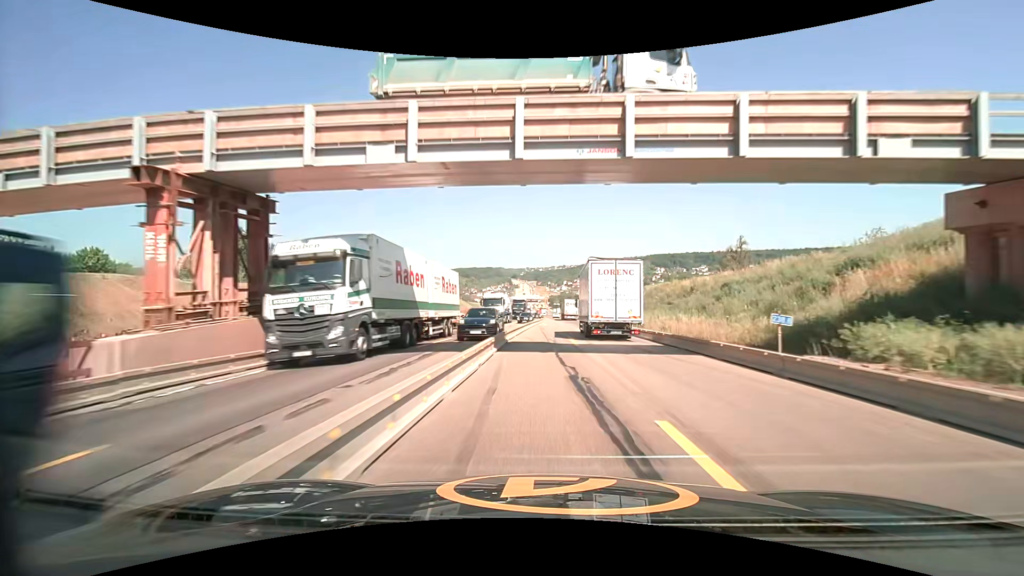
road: motorway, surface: asphalt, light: Day
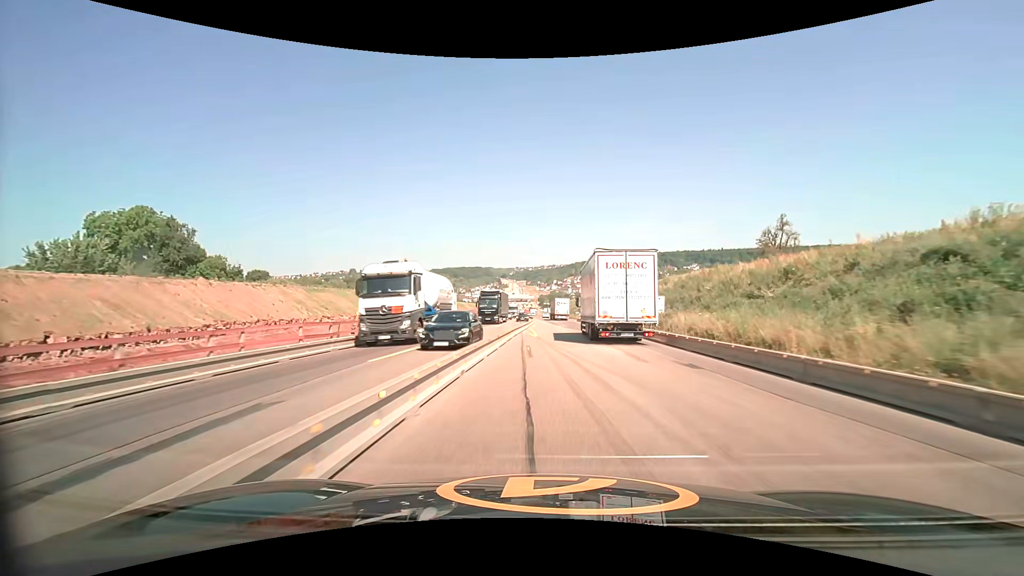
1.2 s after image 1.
(+0.1, +25.2) m; +1°
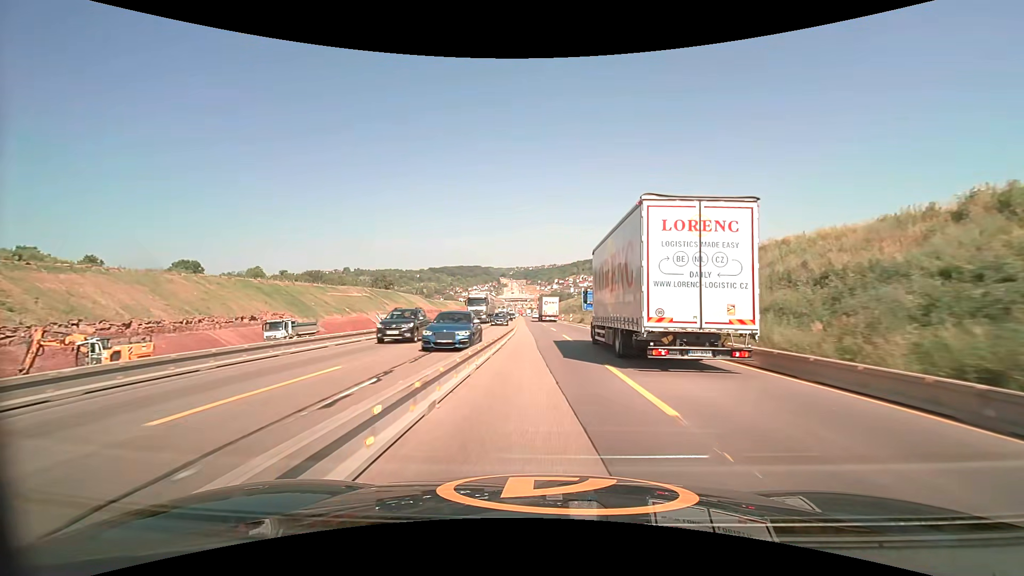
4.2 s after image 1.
(+0.8, +63.8) m; 0°
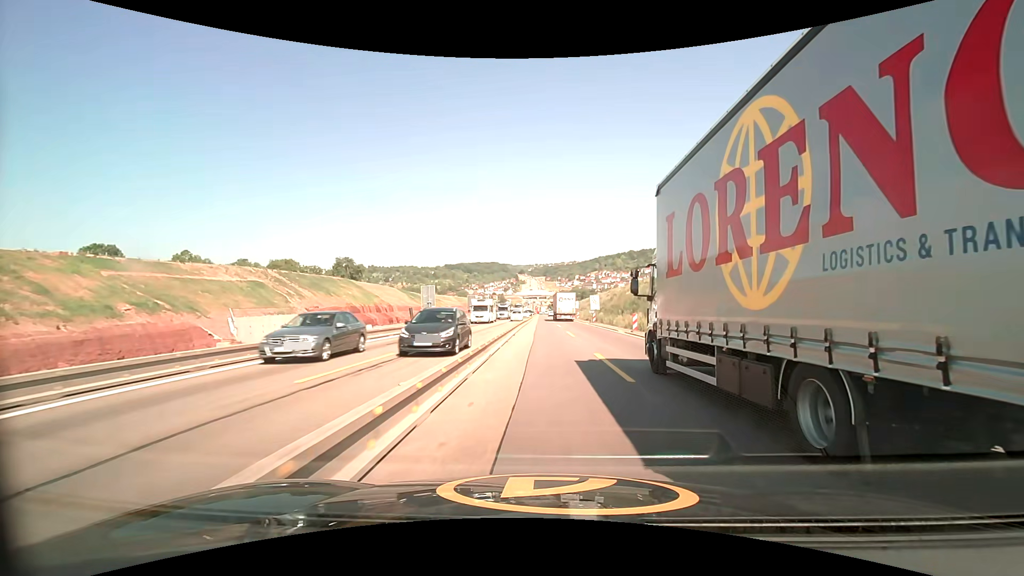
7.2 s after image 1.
(-1.6, +64.6) m; -2°
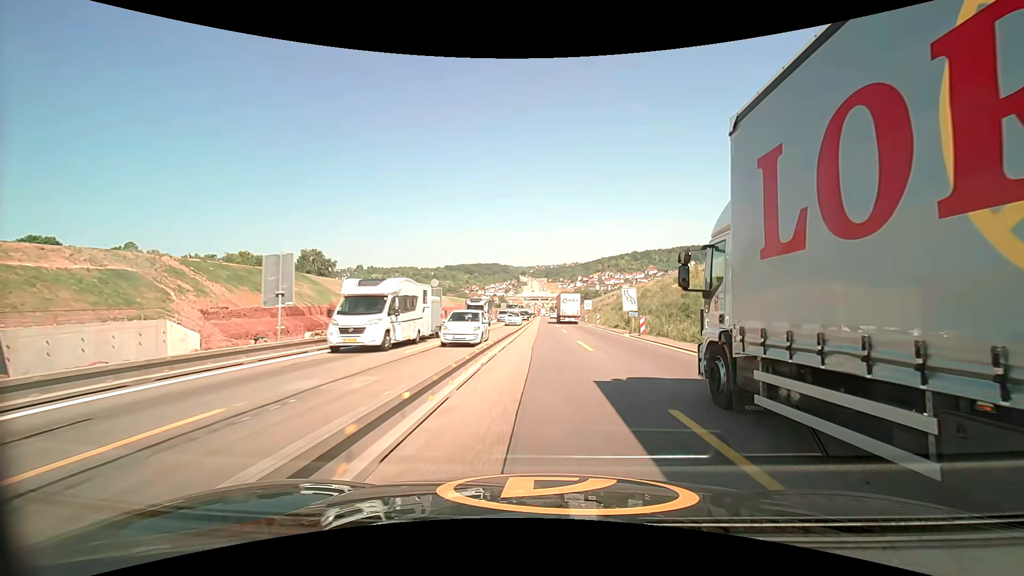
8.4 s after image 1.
(-0.1, +26.0) m; 0°
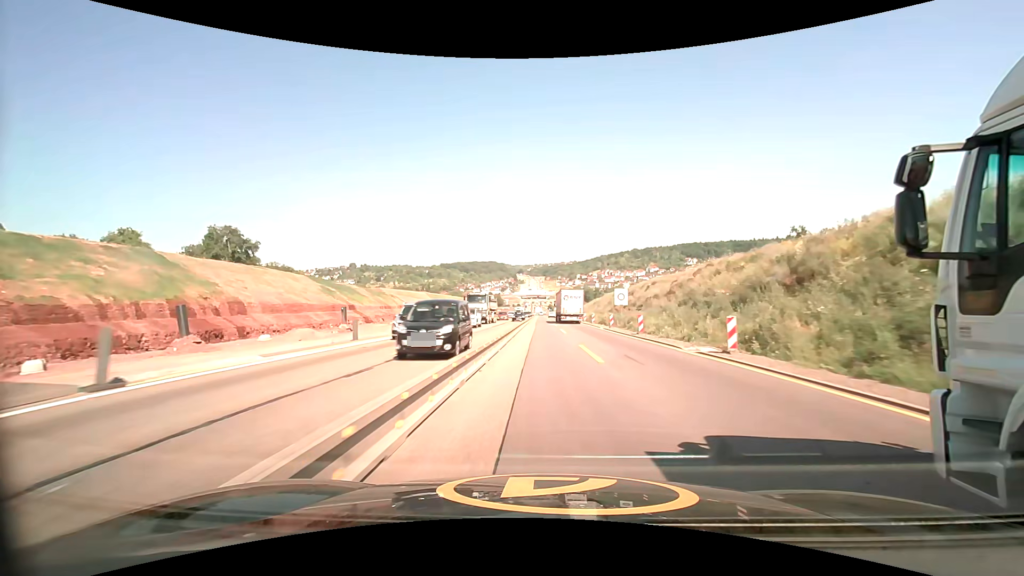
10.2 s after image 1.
(+0.1, +39.2) m; 0°
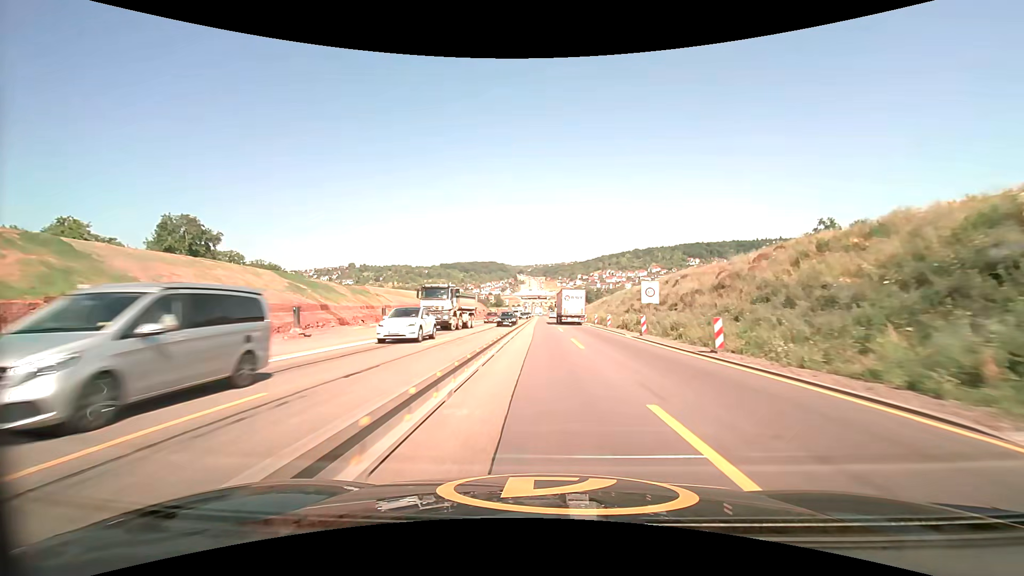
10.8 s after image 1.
(0.0, +13.1) m; 0°
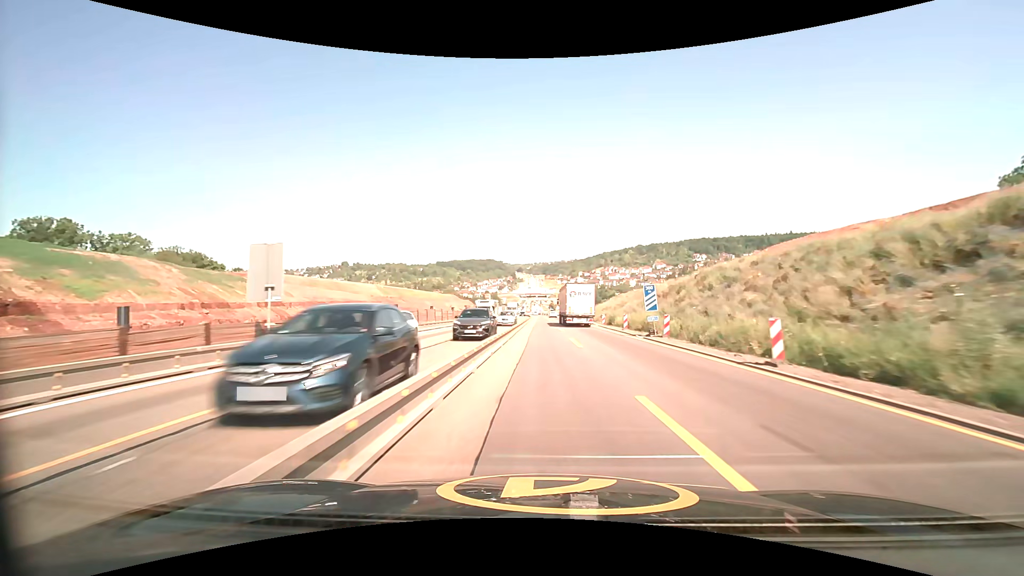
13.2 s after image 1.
(+0.1, +52.7) m; 0°
(0, +10) (0, +20) (0, +30) (0, +40) (0, +50) (0, +60) (0, +70) (0, +80) (0, +90) (0, +100) m
